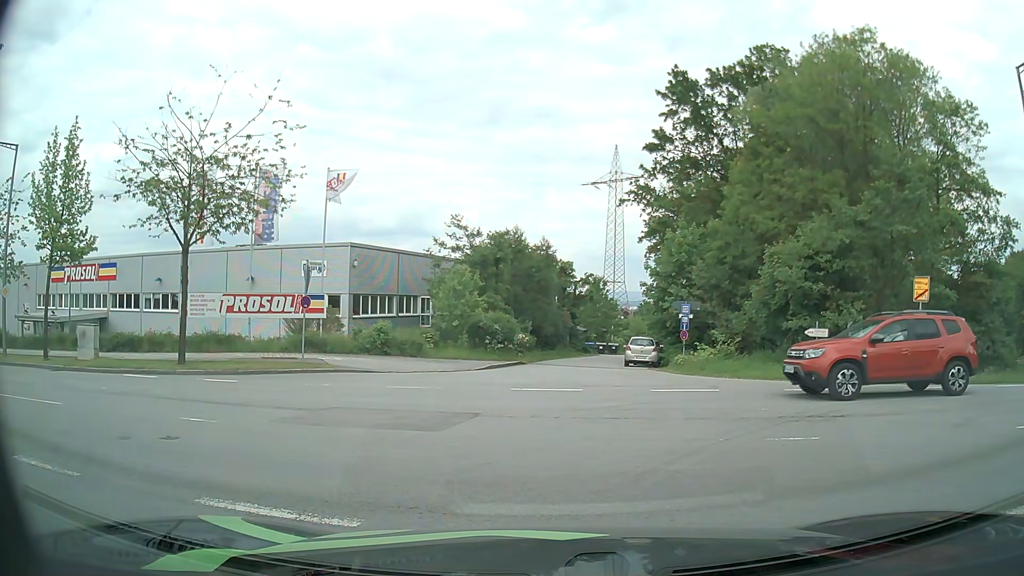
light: Day
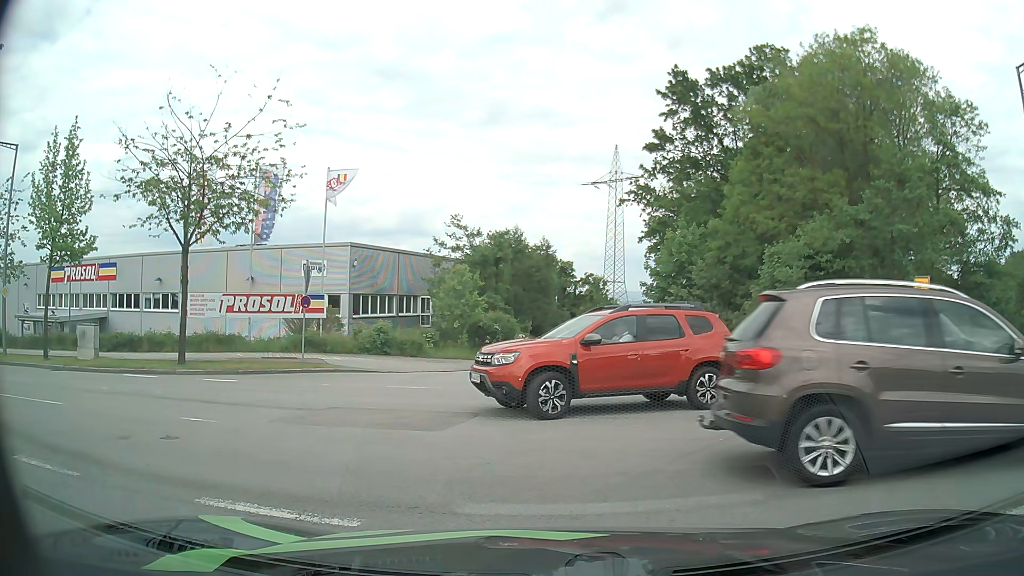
(0.0, +0.1) m; 0°
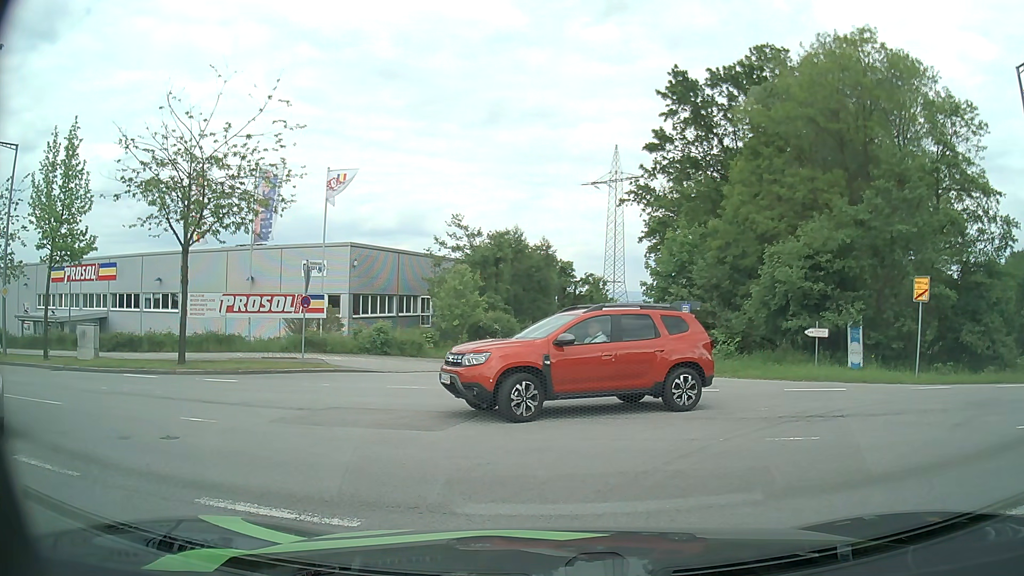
(0.0, 0.0) m; 0°
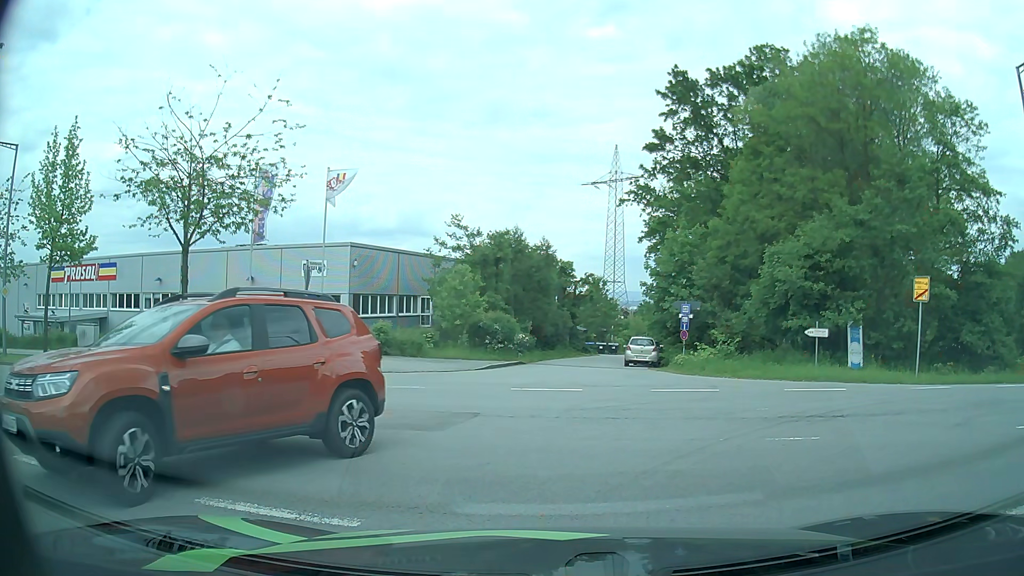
(0.0, 0.0) m; 0°
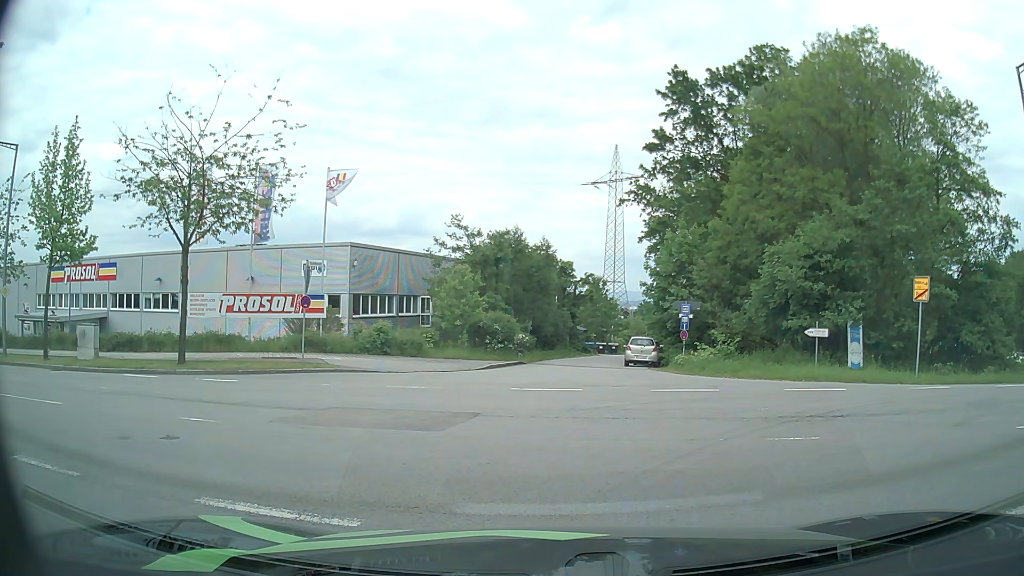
(0.0, 0.0) m; 0°
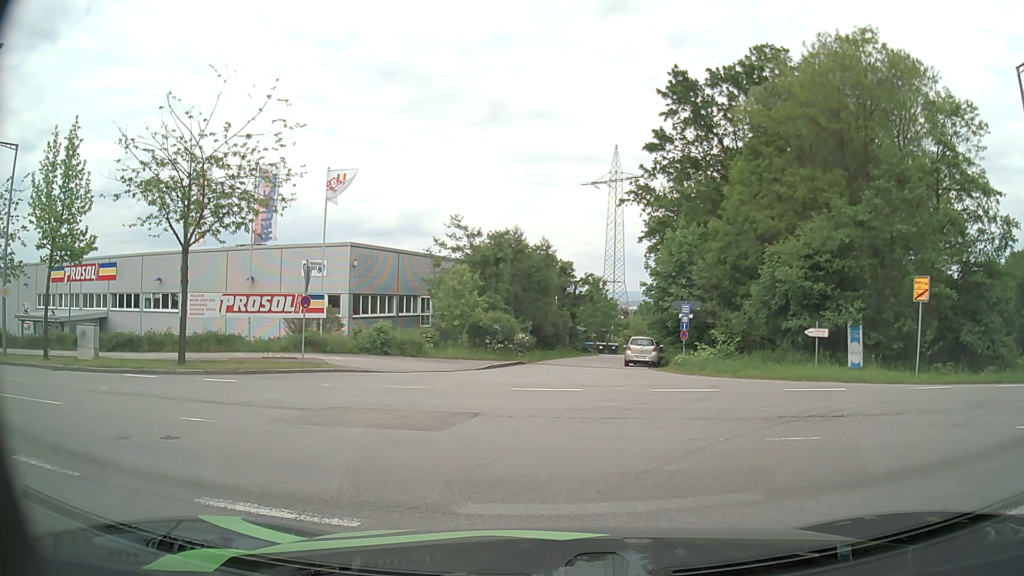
(0.0, 0.0) m; 0°
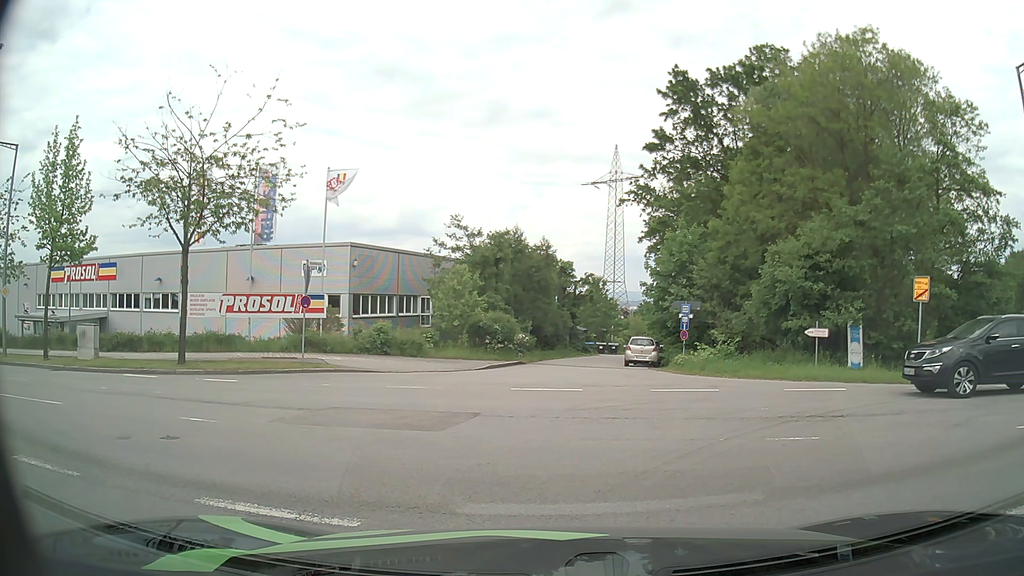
(0.0, 0.0) m; 0°
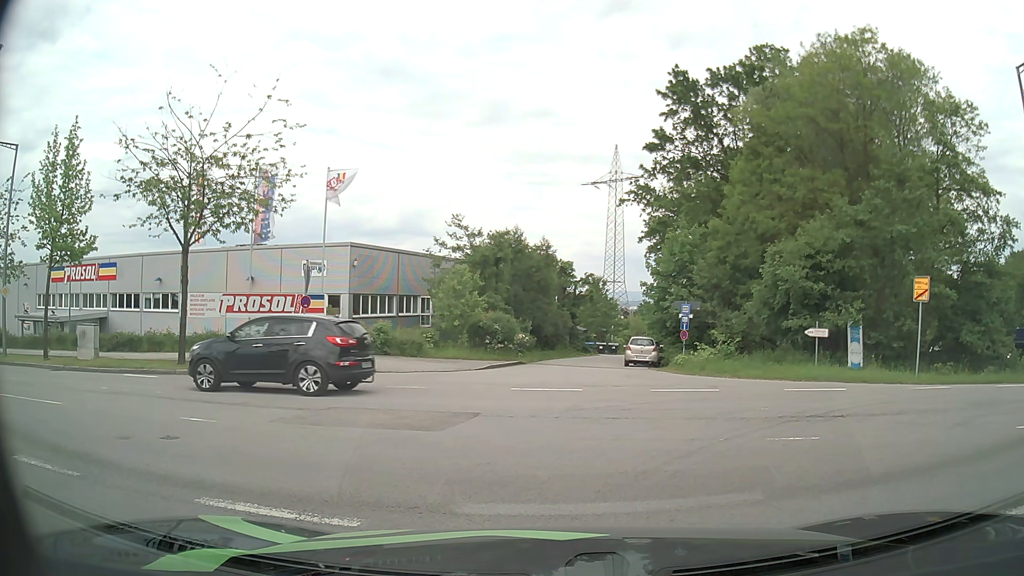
(0.0, 0.0) m; 0°
(-2, +10) (-10, +15) (-19, +18) (-29, +21) (-39, +23) (-49, +25) (-58, +28) (-68, +30) (-77, +34) (-87, +37) m
